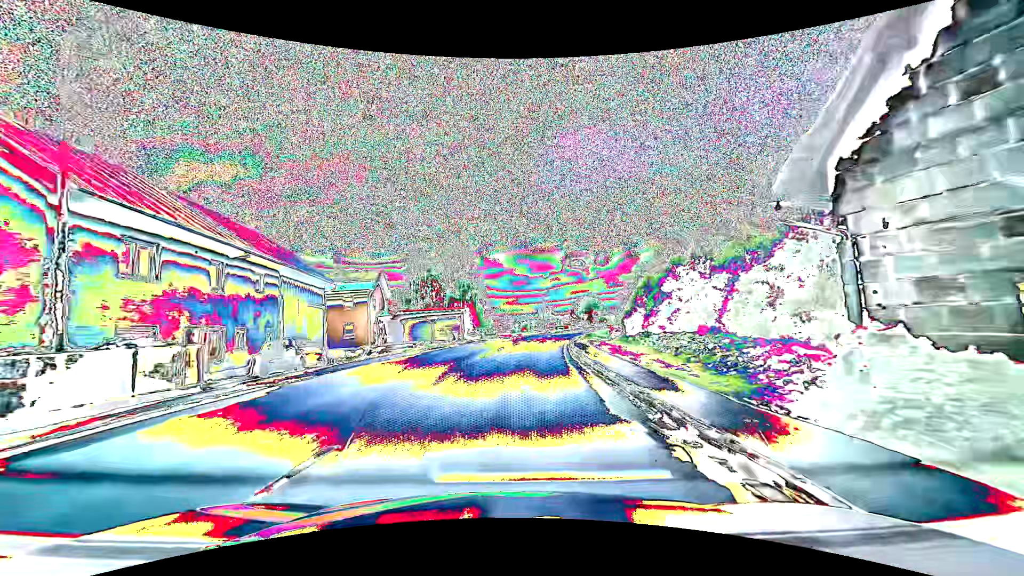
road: primary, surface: asphalt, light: Day
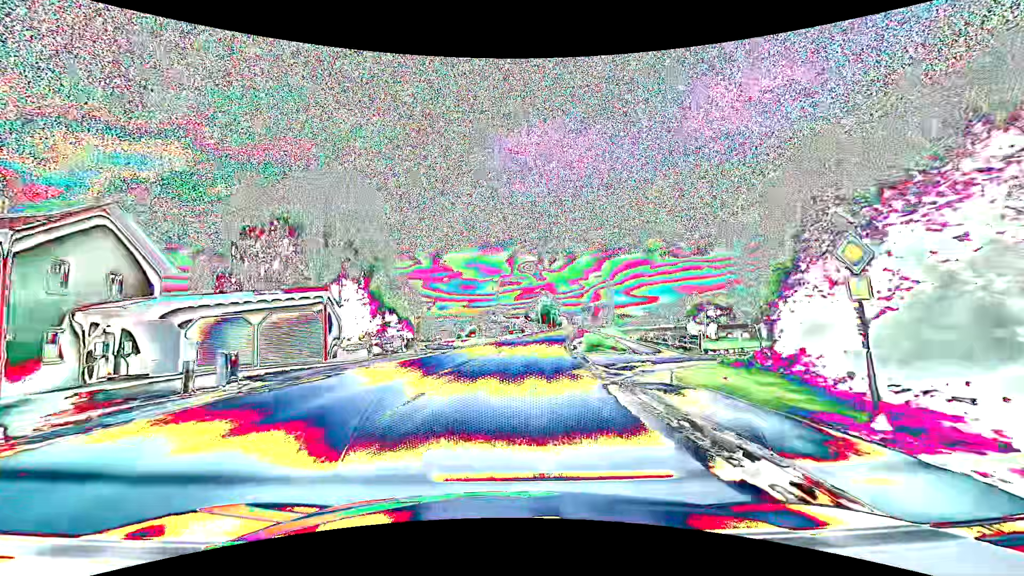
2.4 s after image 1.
(+1.4, +31.6) m; +5°
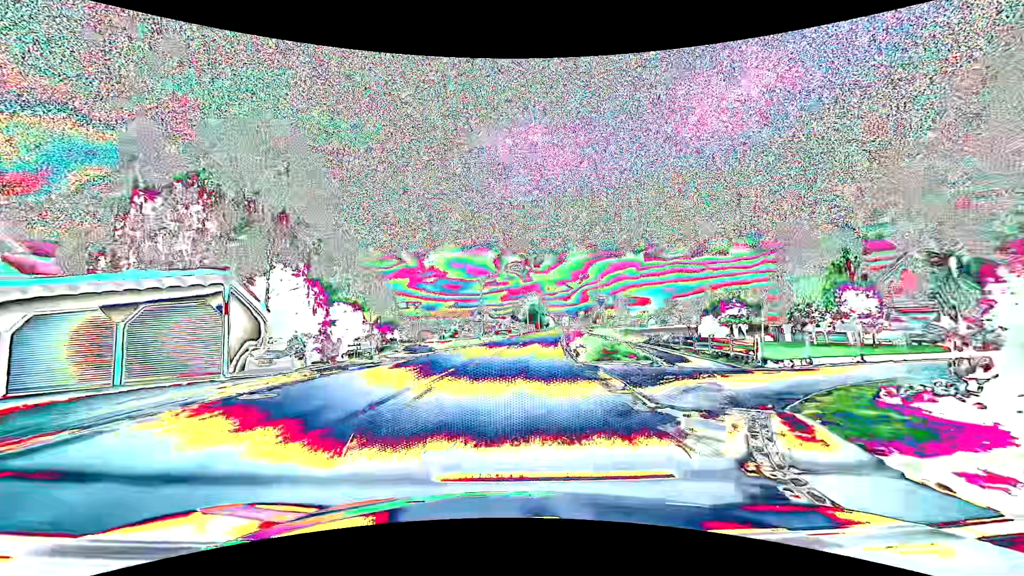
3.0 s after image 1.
(+0.2, +7.9) m; +2°
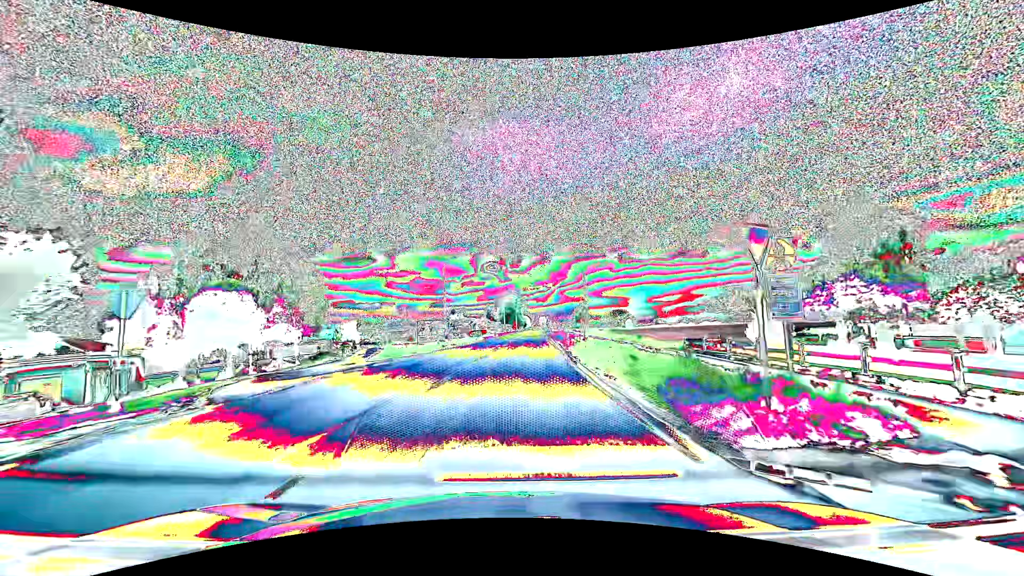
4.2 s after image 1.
(+0.4, +15.8) m; +3°
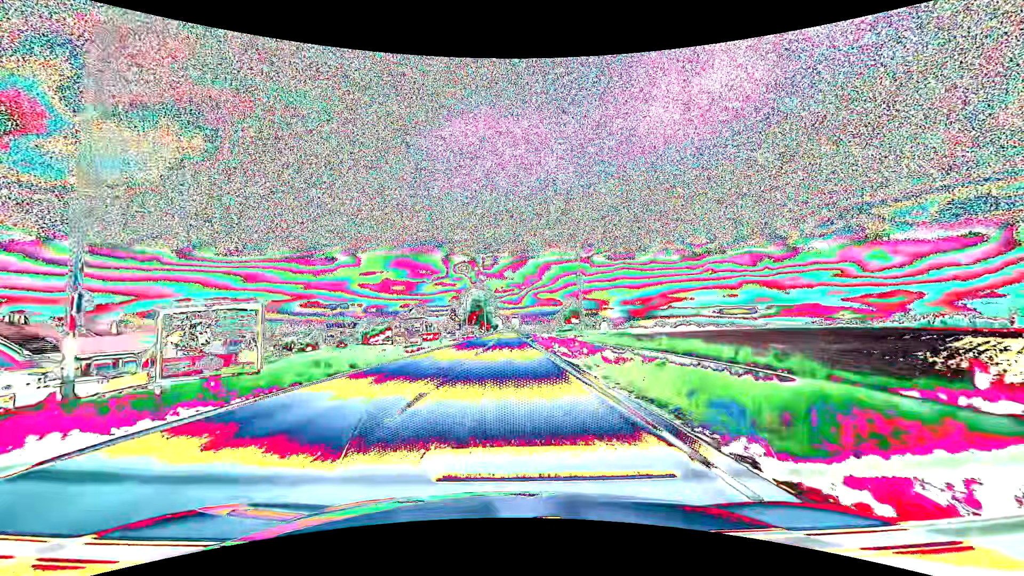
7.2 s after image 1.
(+1.6, +39.5) m; +4°
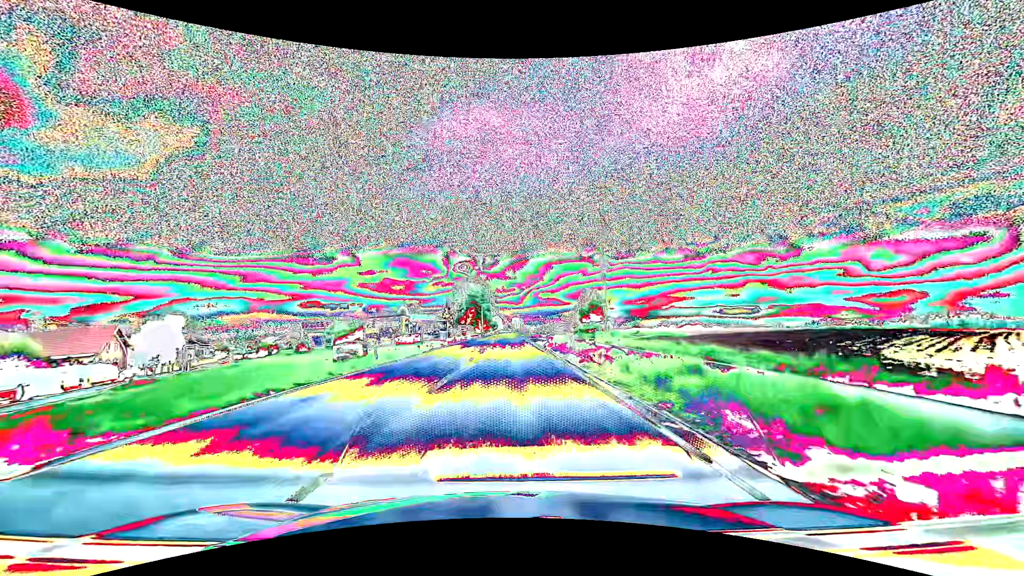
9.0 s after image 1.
(0.0, +23.8) m; 0°
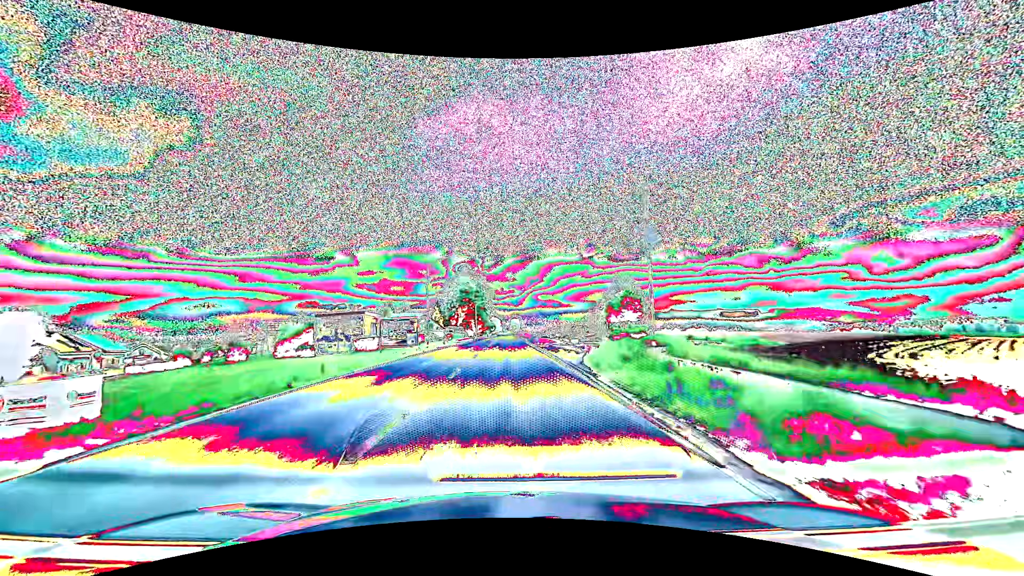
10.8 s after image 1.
(+0.1, +23.8) m; 0°
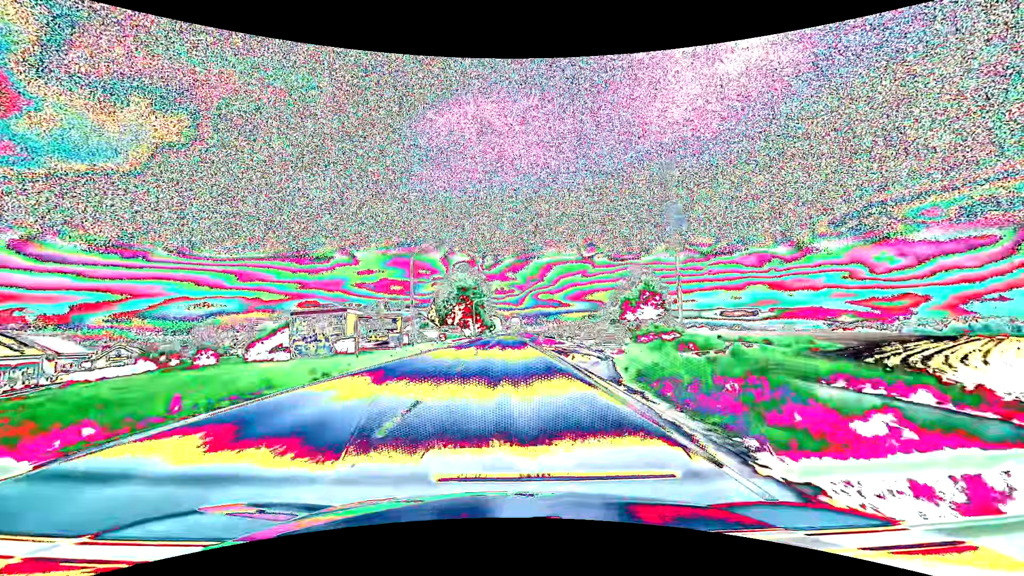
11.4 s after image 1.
(0.0, +7.9) m; 0°
(0, +10) (0, +20) (0, +30) (0, +40) (0, +50) (0, +60) (0, +70) (0, +80) (0, +90) (0, +100) m
